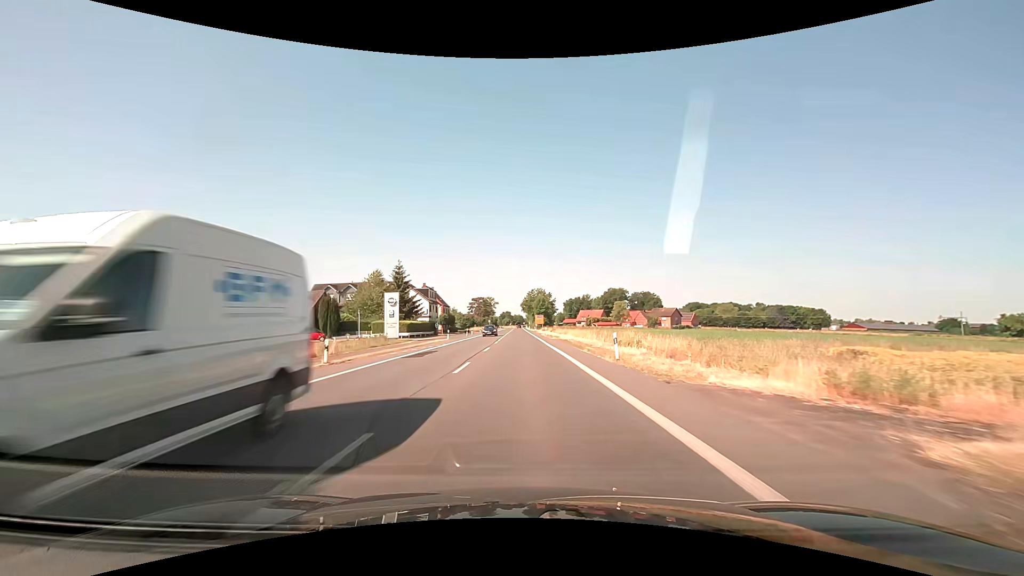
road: primary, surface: asphalt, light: Day
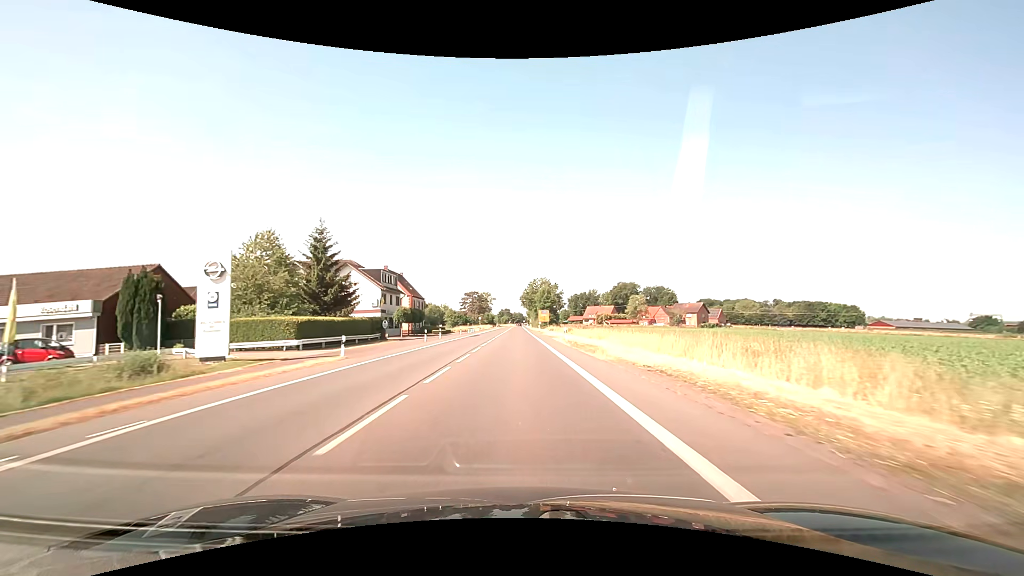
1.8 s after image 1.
(0.0, +32.7) m; 0°
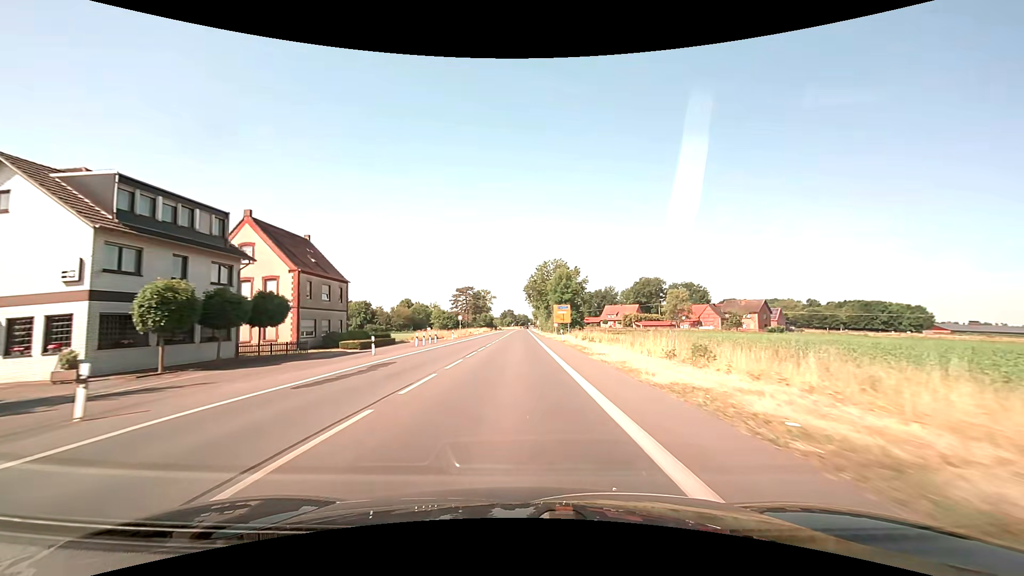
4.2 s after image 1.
(-0.2, +43.6) m; -1°
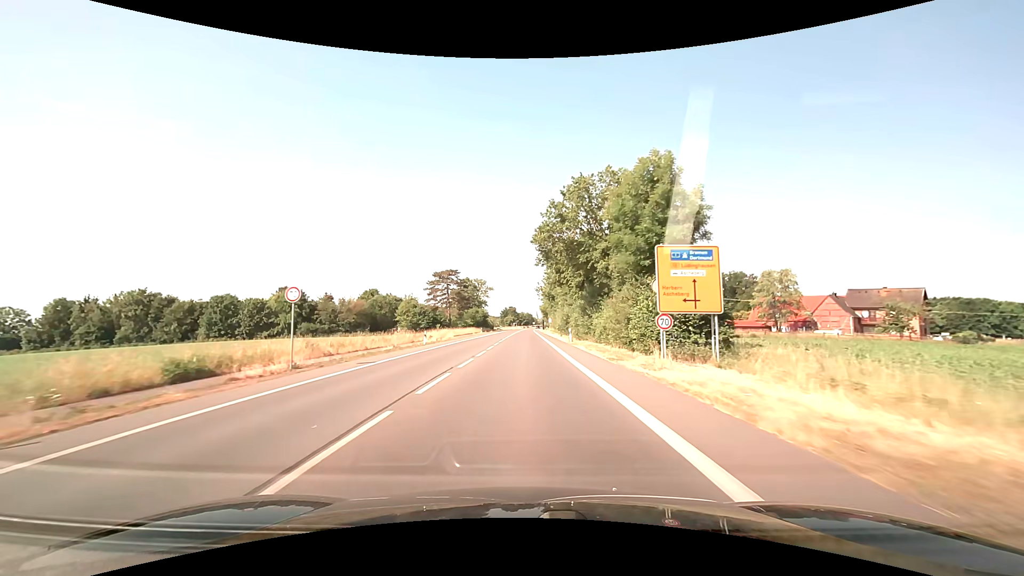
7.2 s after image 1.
(-0.4, +54.6) m; 0°
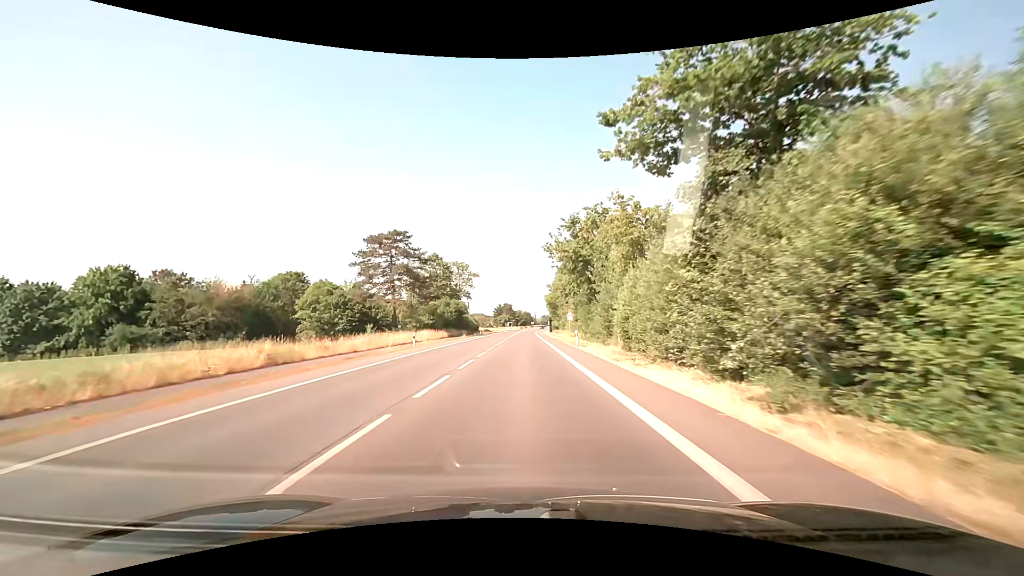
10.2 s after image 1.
(+0.1, +54.5) m; 0°
